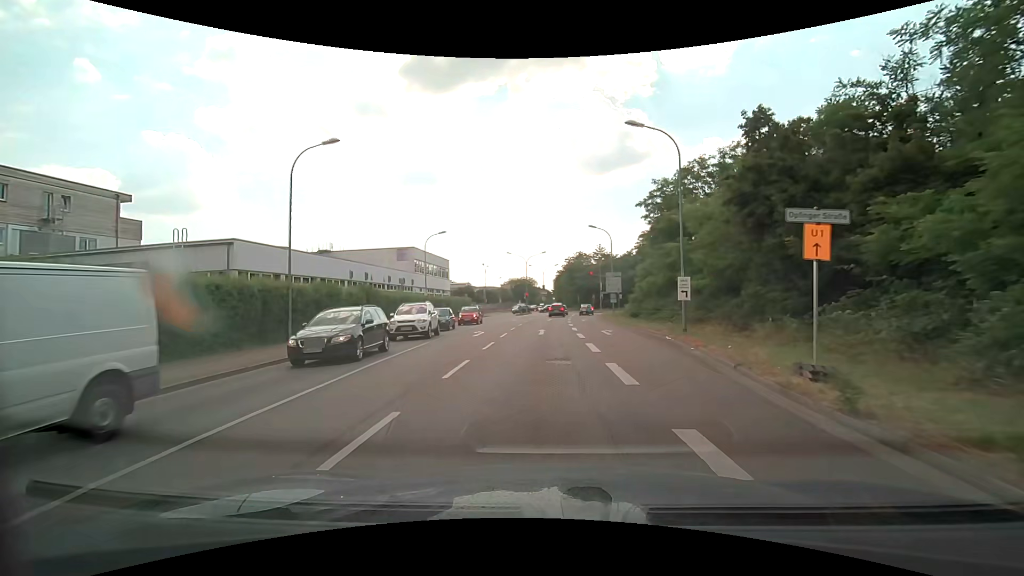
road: secondary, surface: asphalt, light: Day
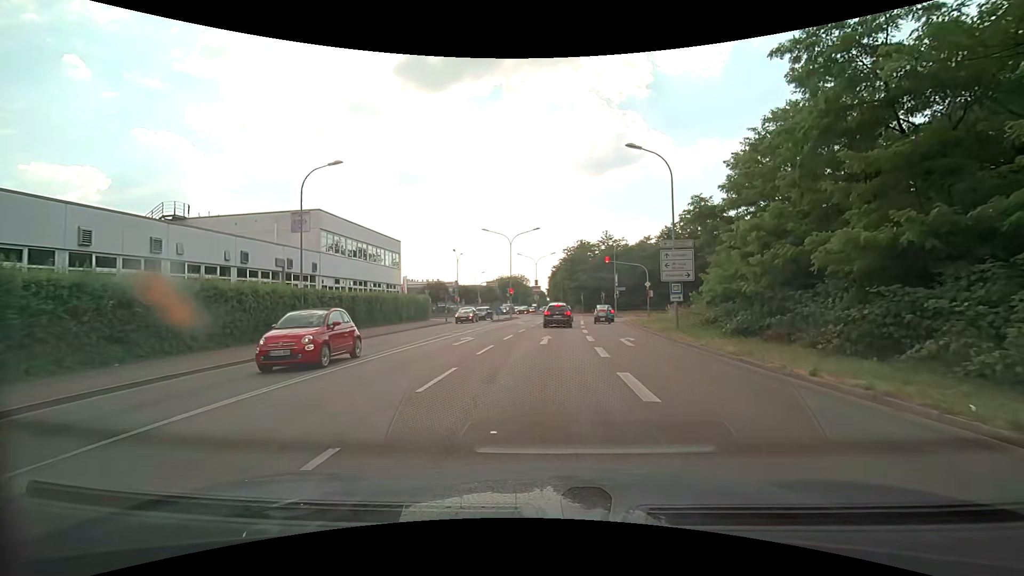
(+0.5, +25.3) m; +1°
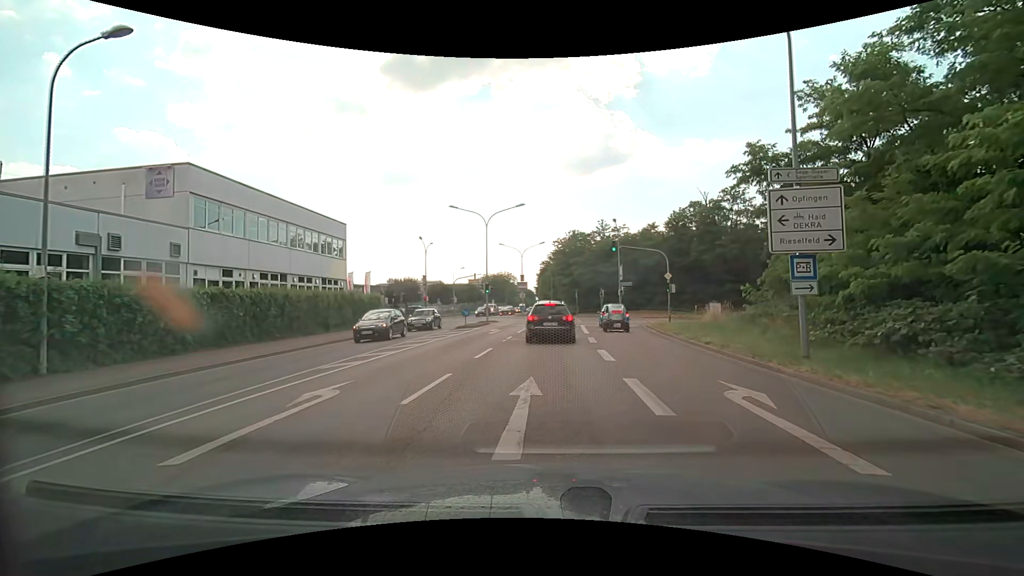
(+0.2, +12.8) m; +1°
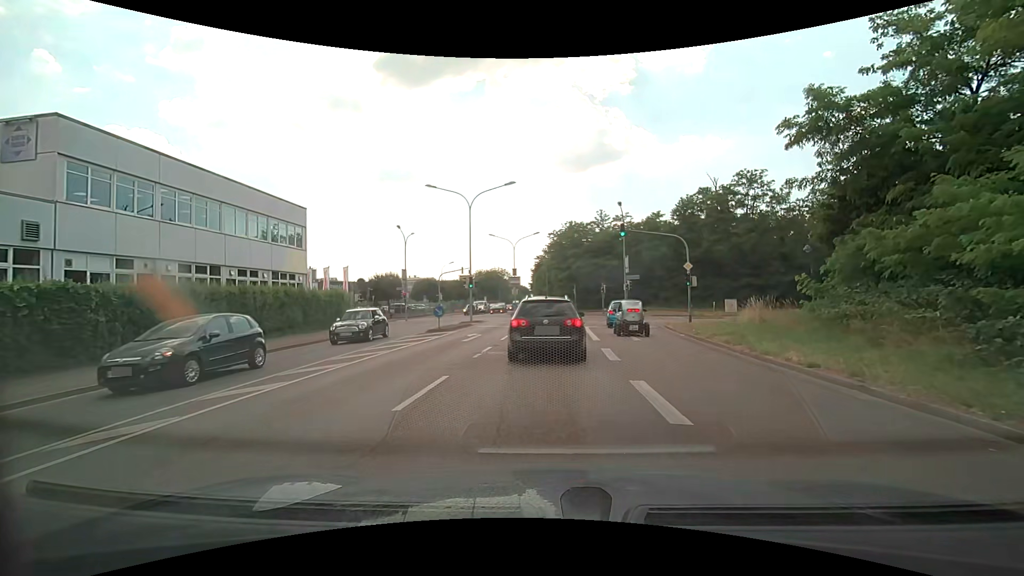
(+0.1, +6.4) m; +1°
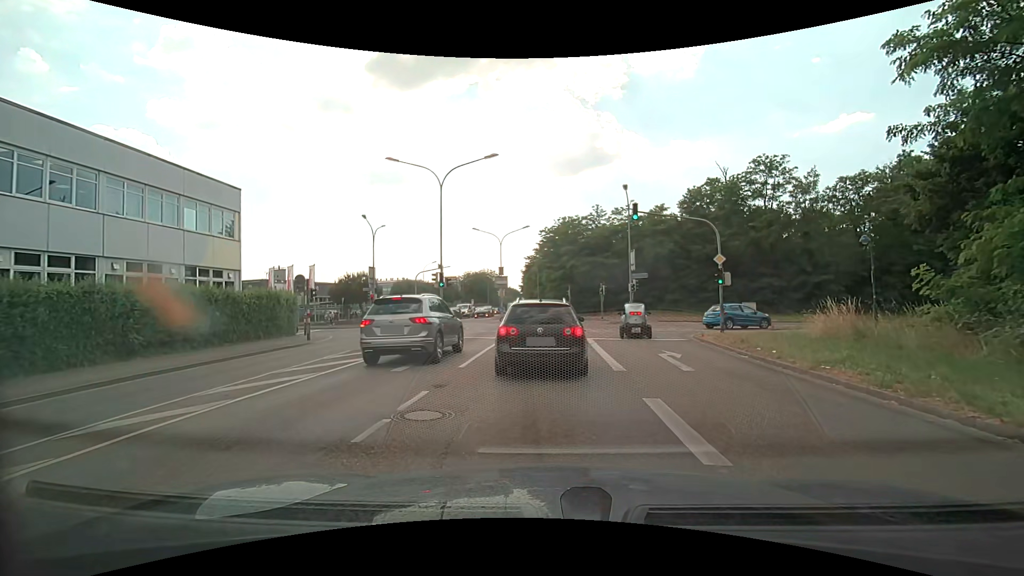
(0.0, +7.1) m; +1°
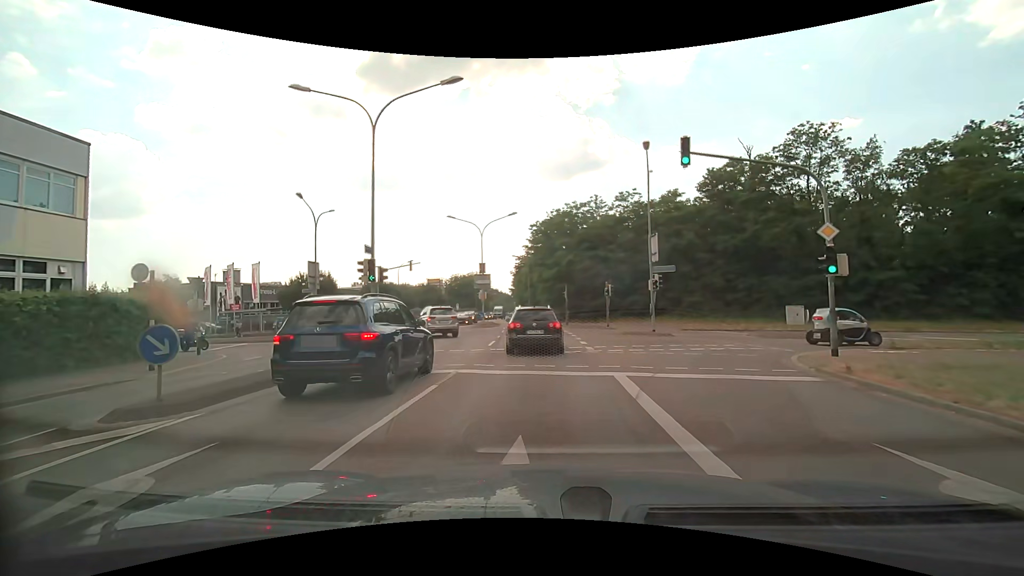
(+0.1, +10.5) m; 0°
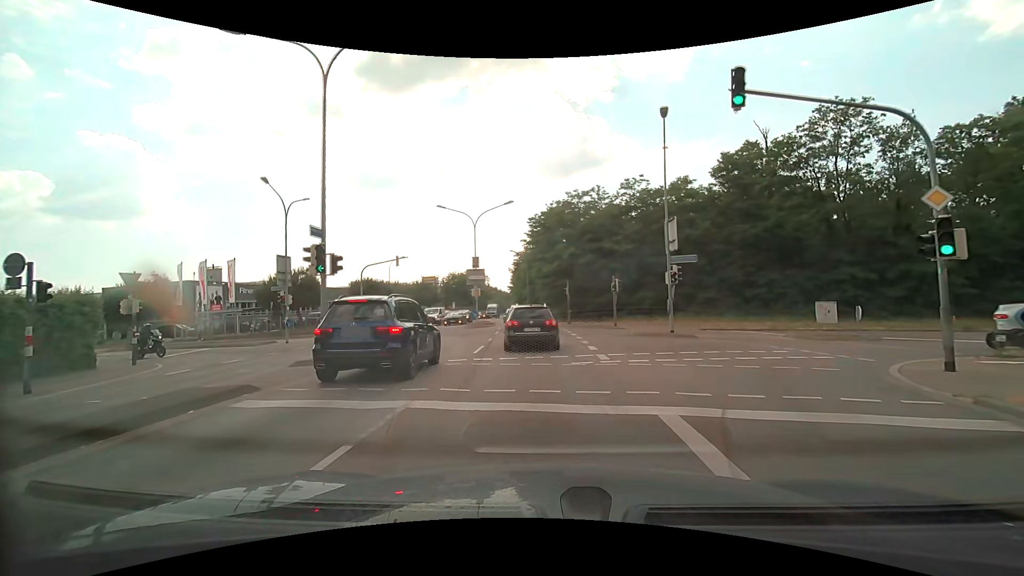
(0.0, +4.1) m; +1°
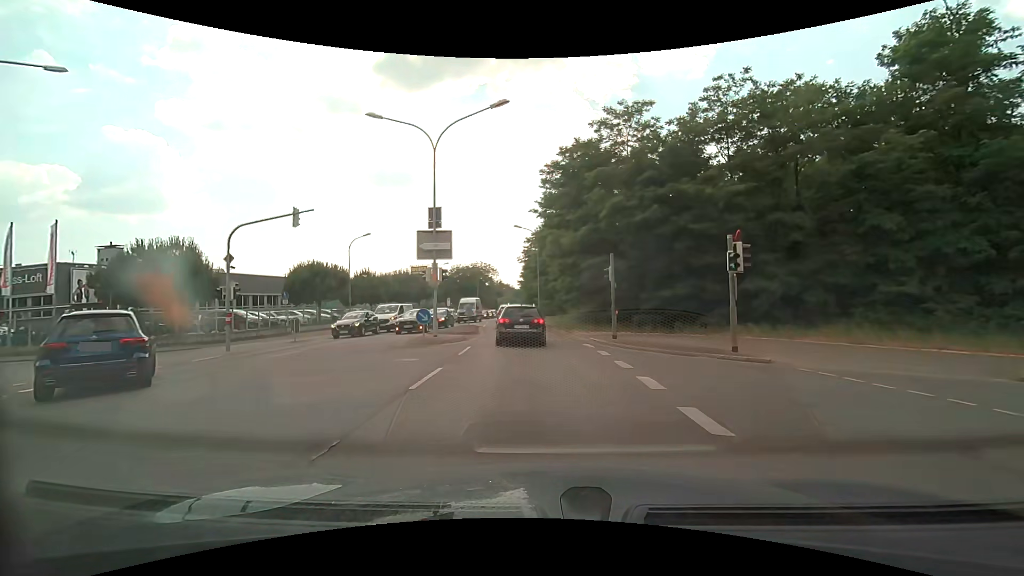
(-0.2, +19.5) m; -2°
(0, +10) (-1, +20) (-2, +30) (-3, +40) (-4, +50) (-5, +60) (-5, +70) (-6, +80) (-6, +90) (-6, +100) m
